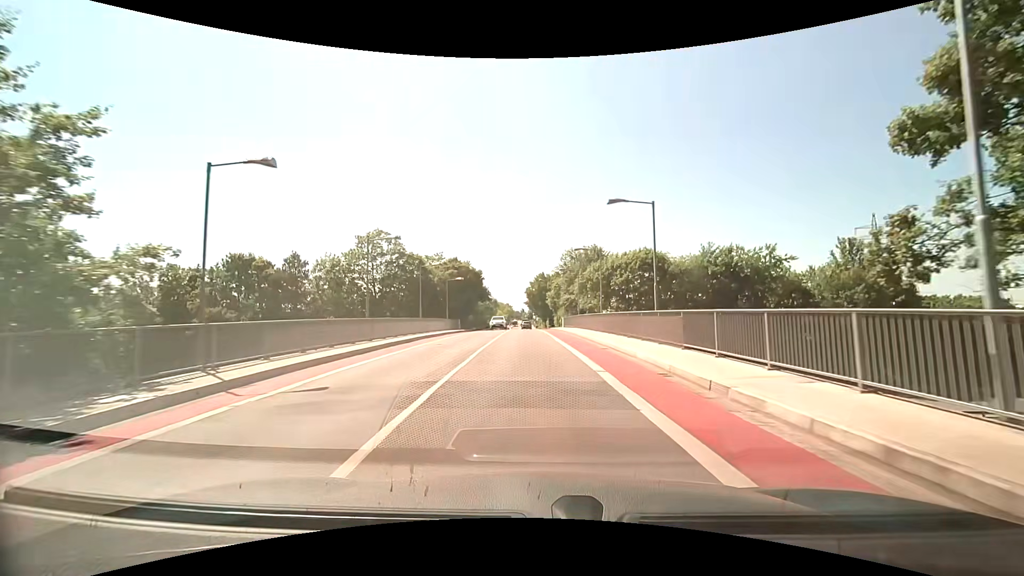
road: tertiary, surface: asphalt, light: Day
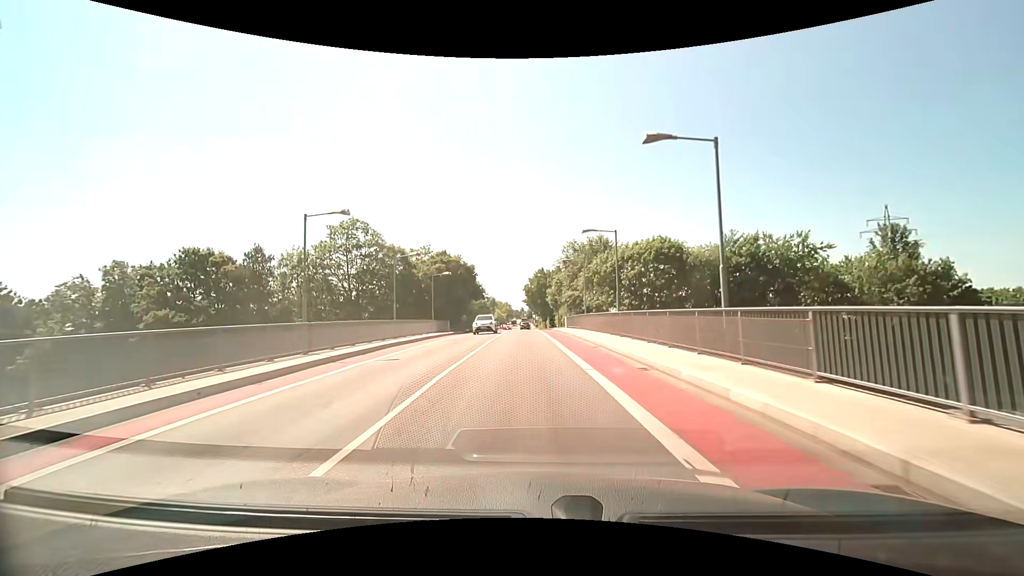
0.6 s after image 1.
(+0.2, +6.9) m; +2°
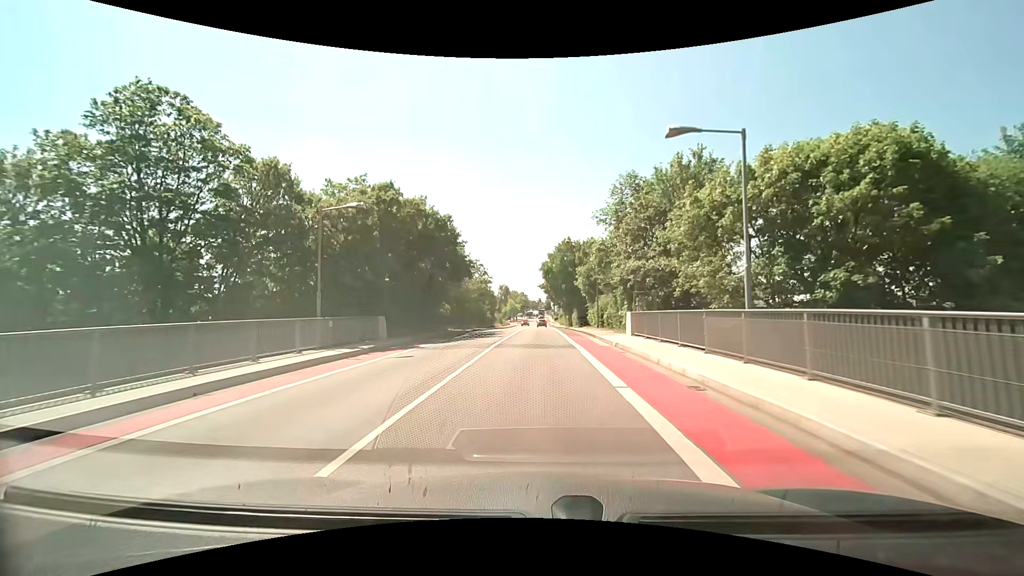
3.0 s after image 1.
(-1.1, +26.8) m; -3°
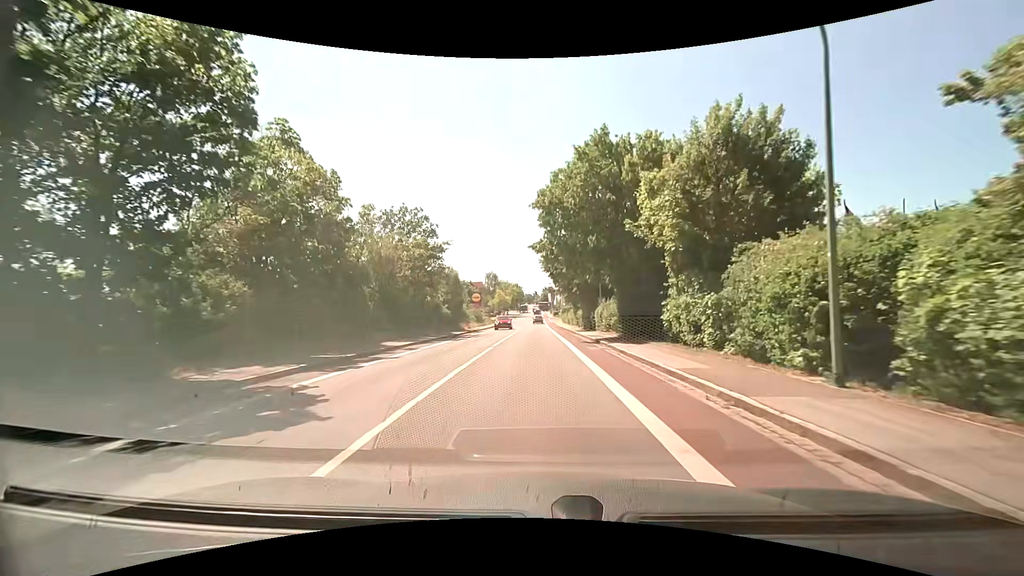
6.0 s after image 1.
(+0.1, +33.1) m; 0°
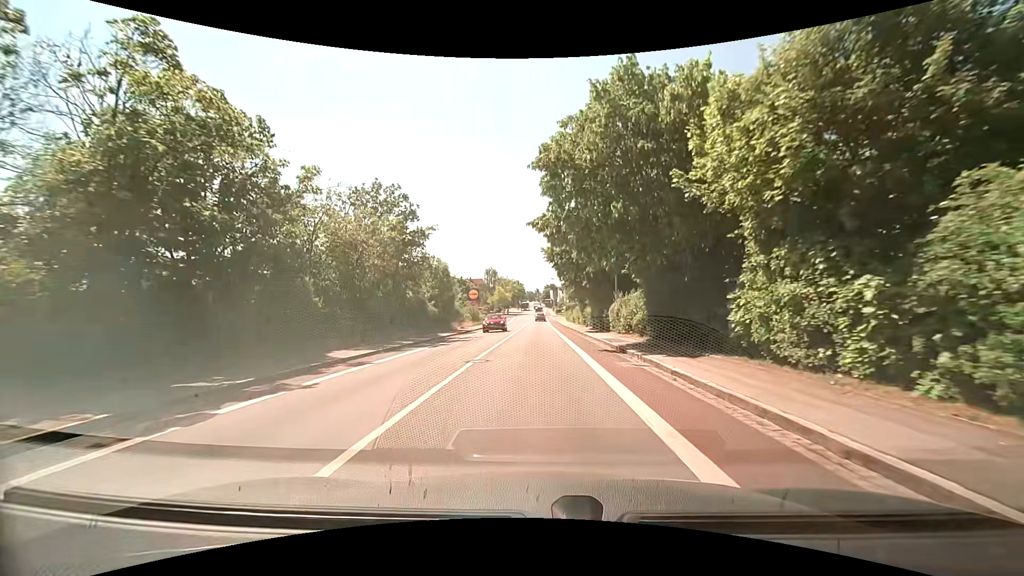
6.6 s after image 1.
(0.0, +6.6) m; 0°
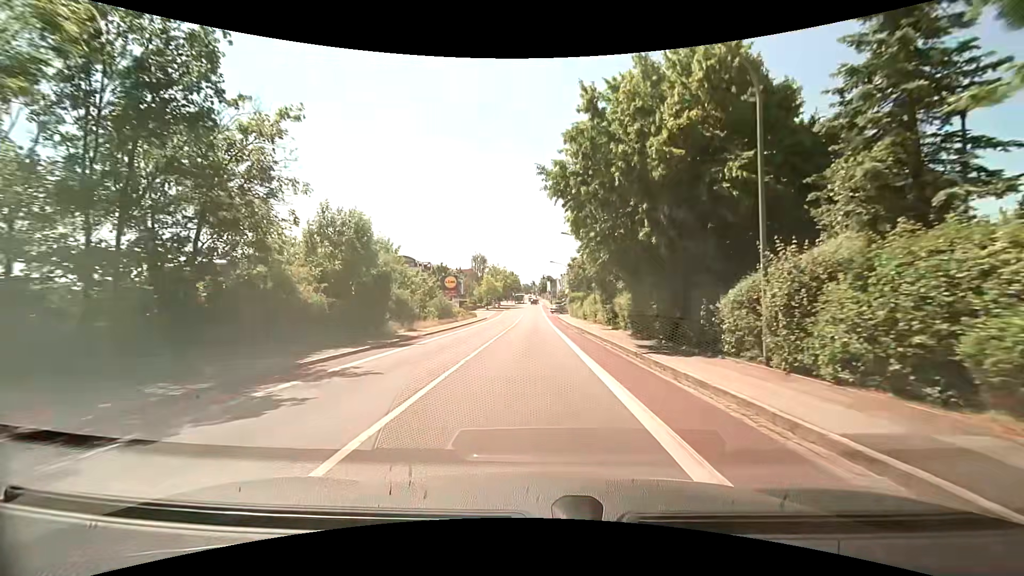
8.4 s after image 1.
(0.0, +19.8) m; 0°
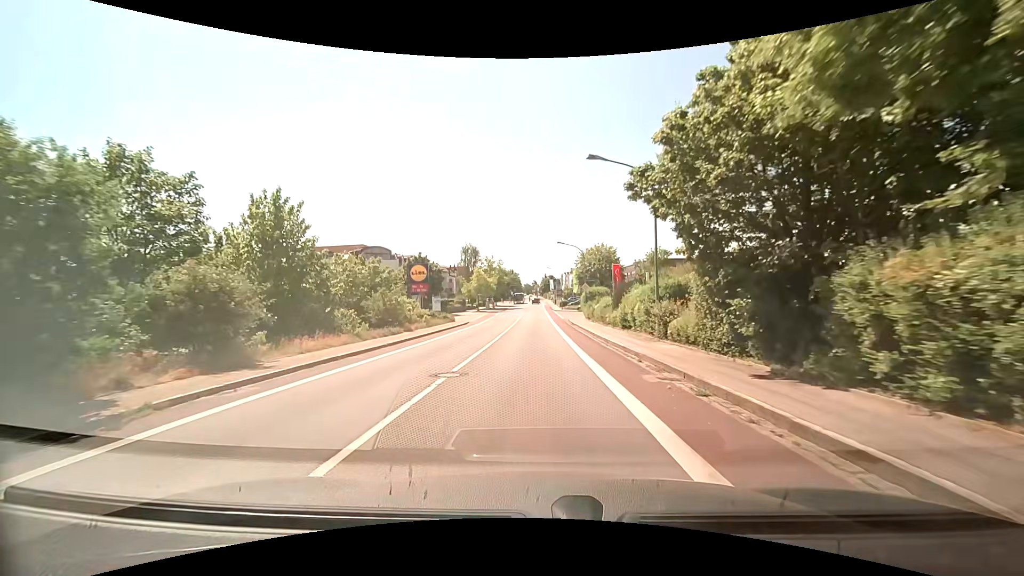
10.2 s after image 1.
(+0.1, +19.7) m; 0°
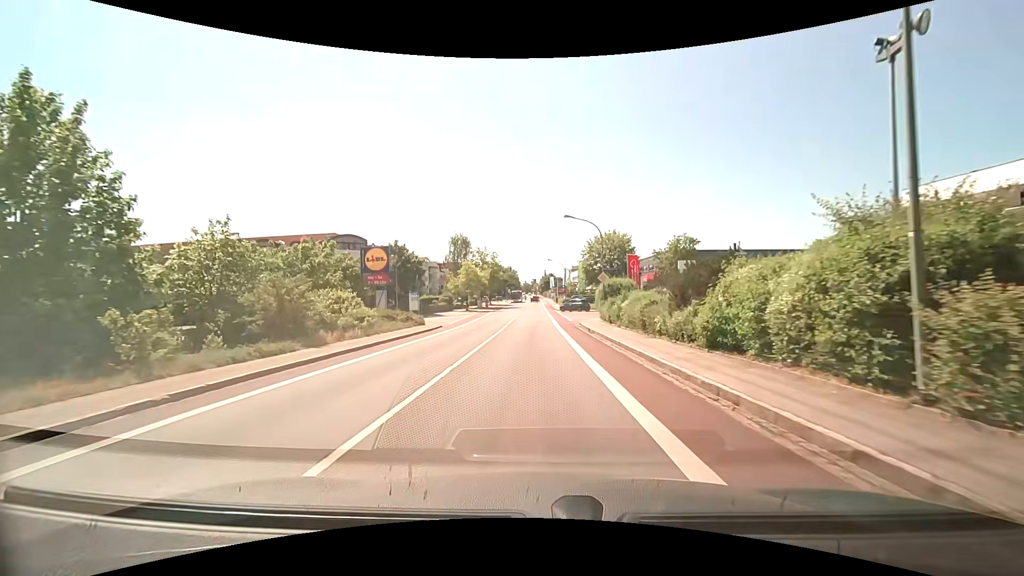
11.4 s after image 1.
(+0.1, +13.1) m; 0°
(0, +10) (0, +20) (0, +30) (0, +40) (0, +50) (-1, +60) (-1, +70) (-1, +80) (-1, +90) (-4, +99) m
